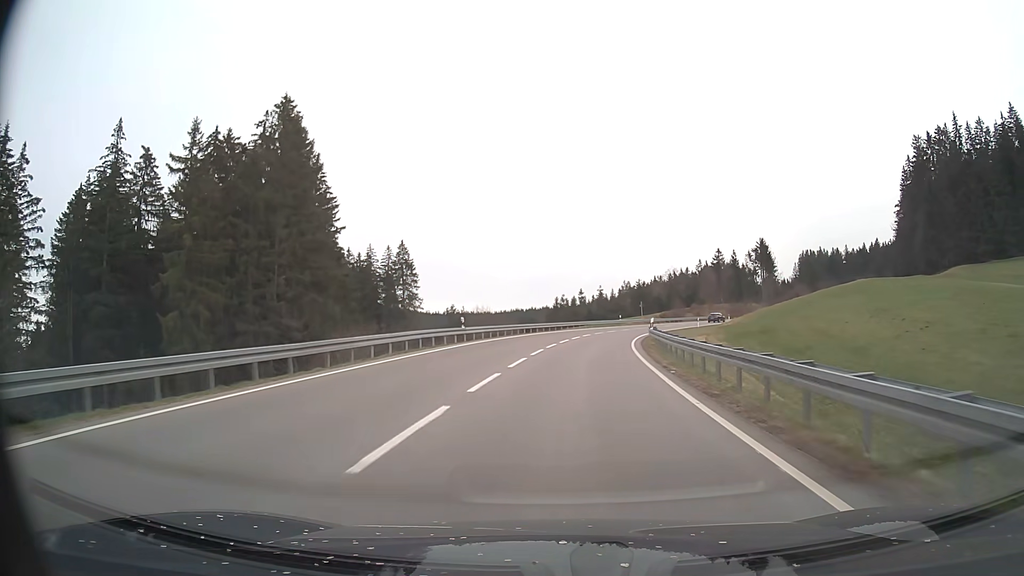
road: primary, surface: asphalt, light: Day
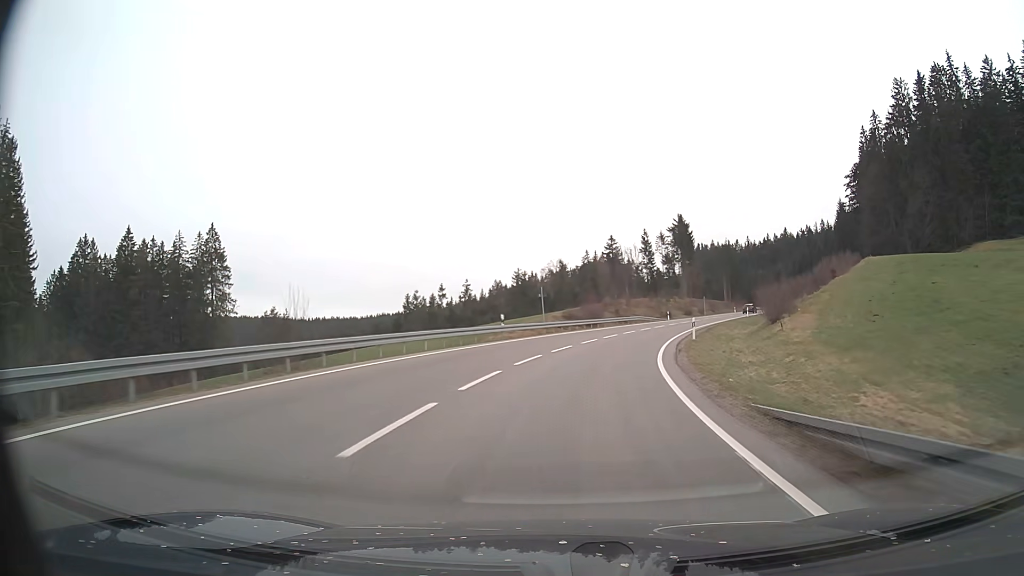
(+3.8, +47.6) m; +11°
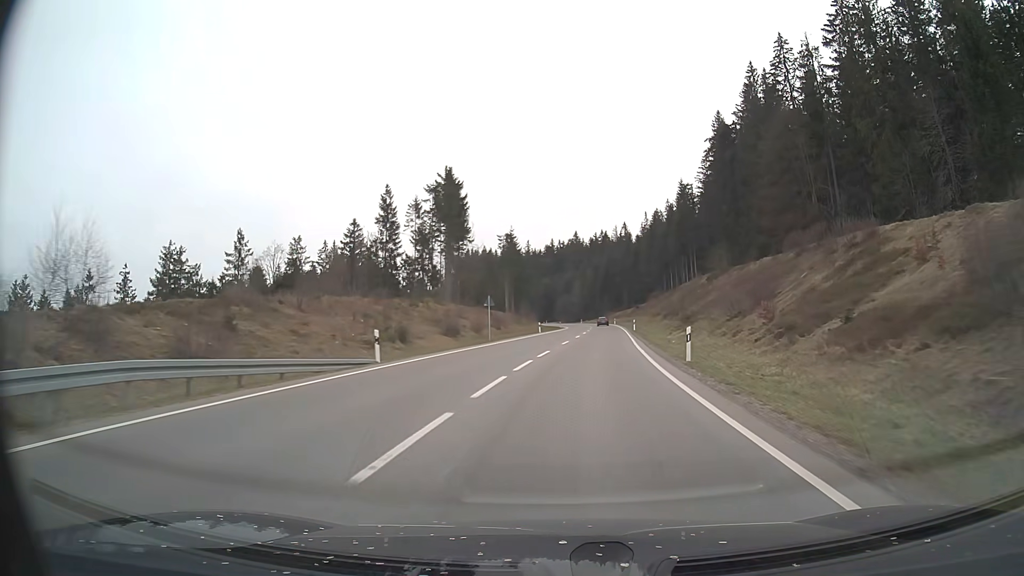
(+11.8, +59.0) m; +20°
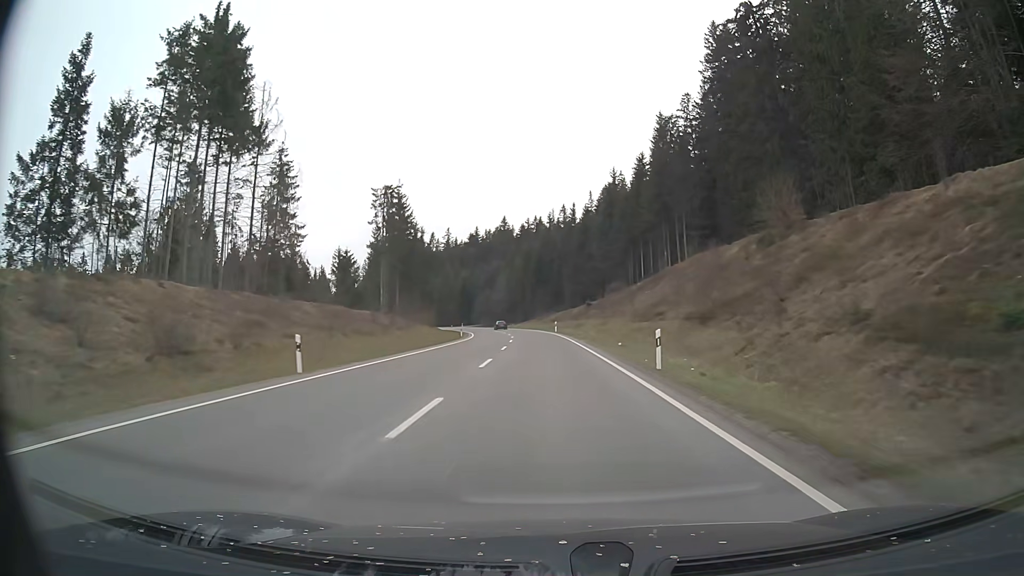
(+3.7, +52.6) m; +6°
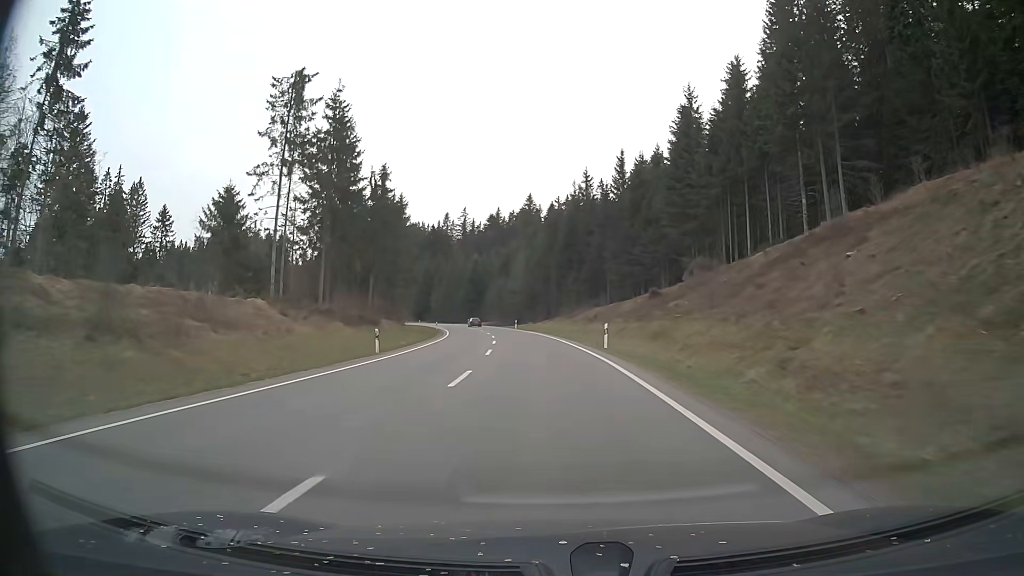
(-0.7, +42.1) m; -3°
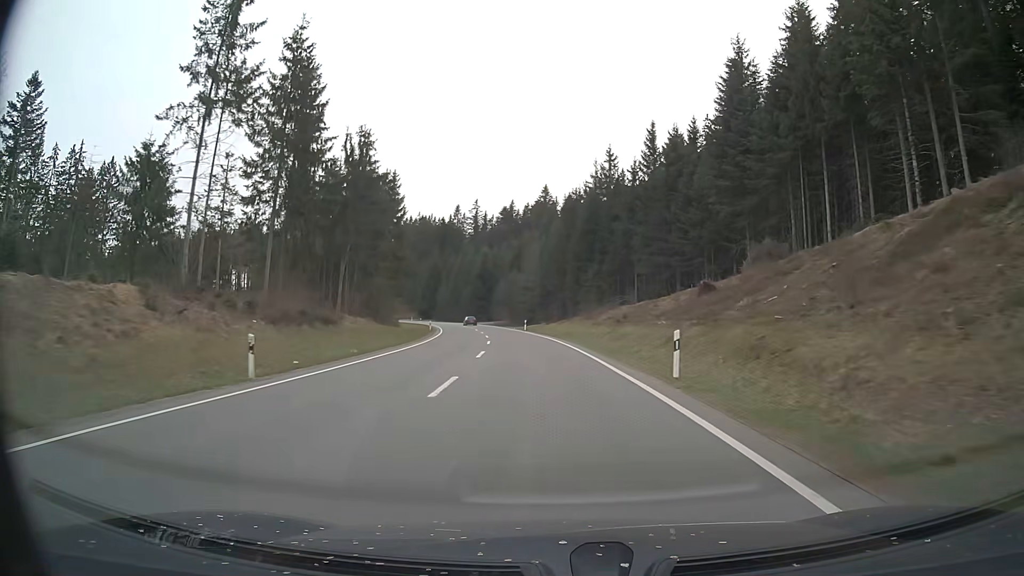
(-0.1, +14.0) m; -1°
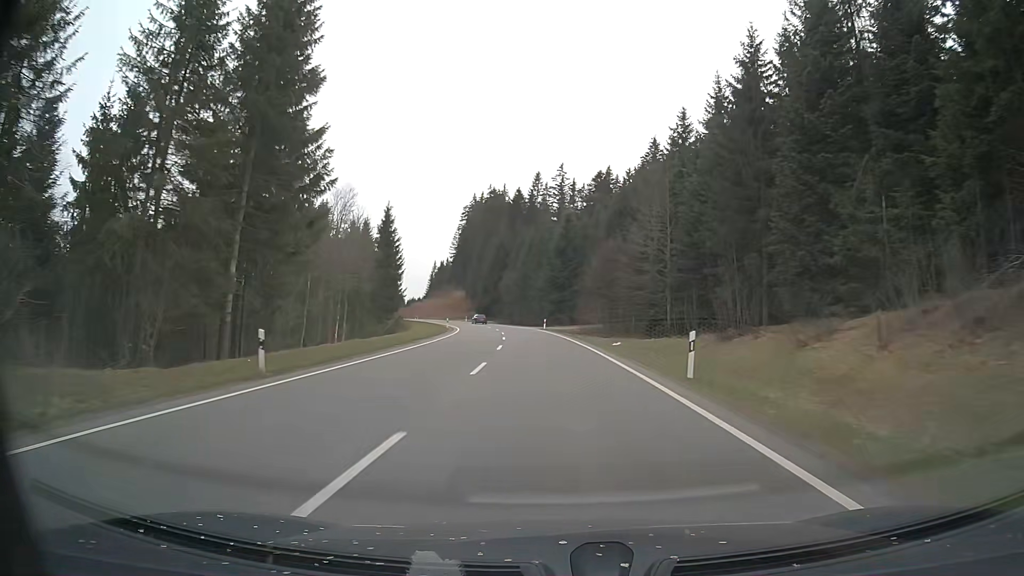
(-3.8, +55.5) m; -8°
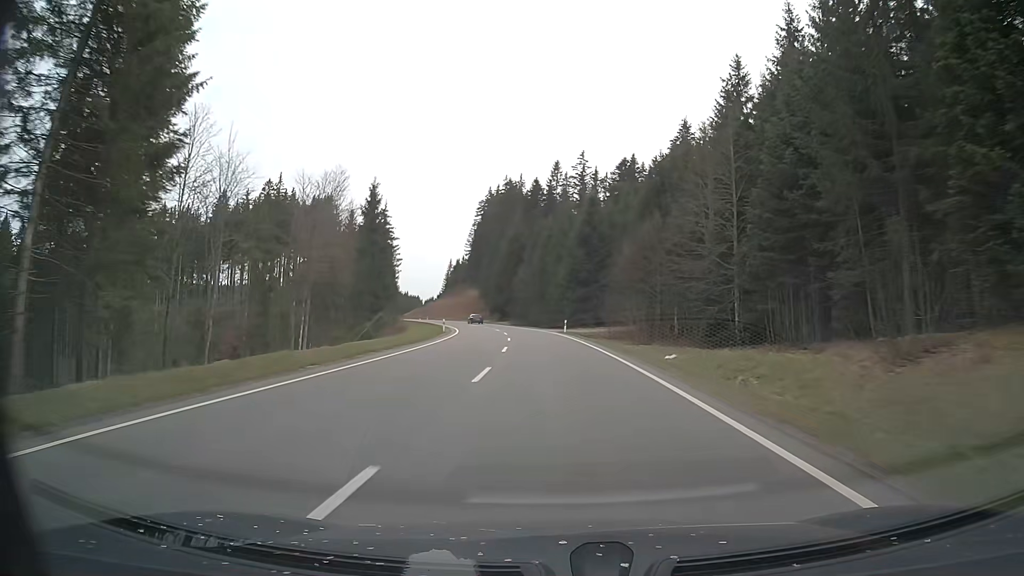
(-0.1, +13.8) m; -1°
(0, +10) (0, +20) (-1, +30) (-1, +40) (-2, +50) (-4, +60) (-5, +70) (-7, +80) (-9, +89) (-12, +99) m
